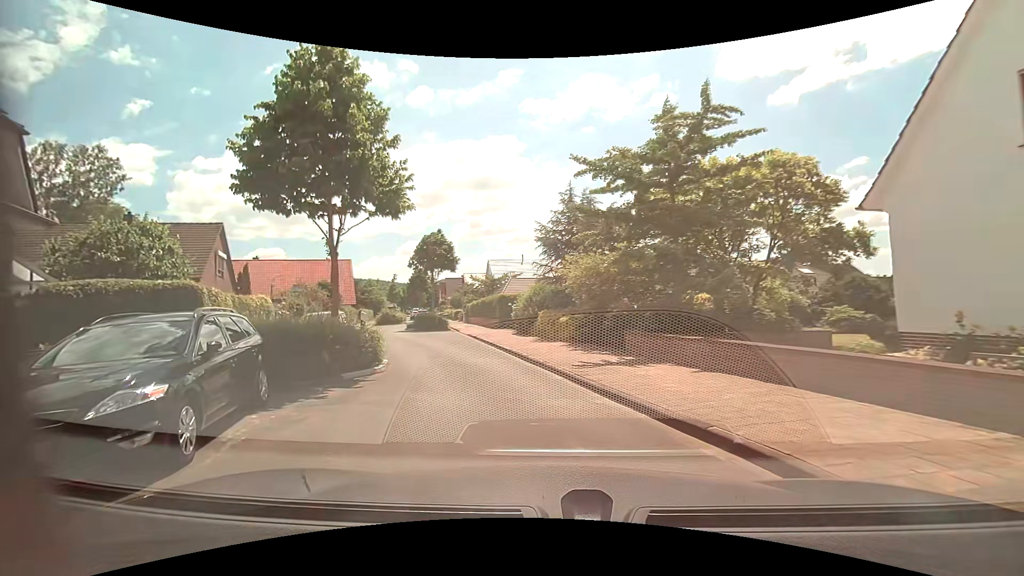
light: Day
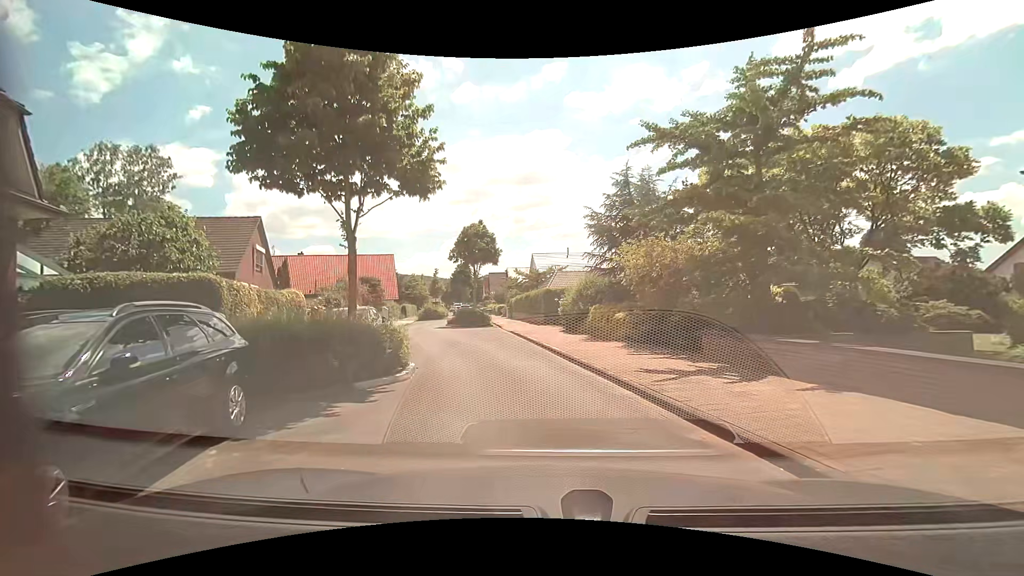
(-0.1, +2.1) m; -5°
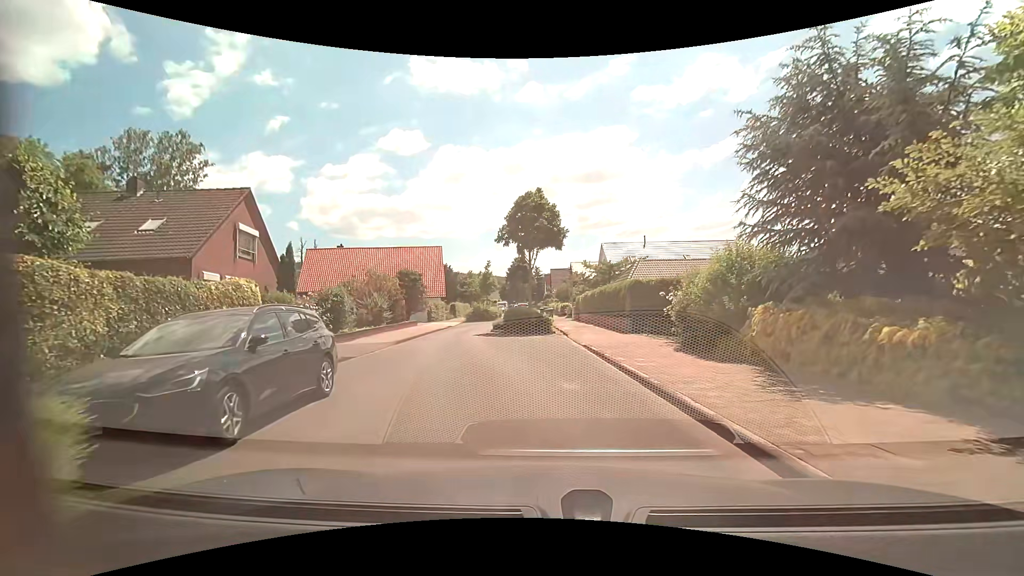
(-0.8, +9.4) m; -7°
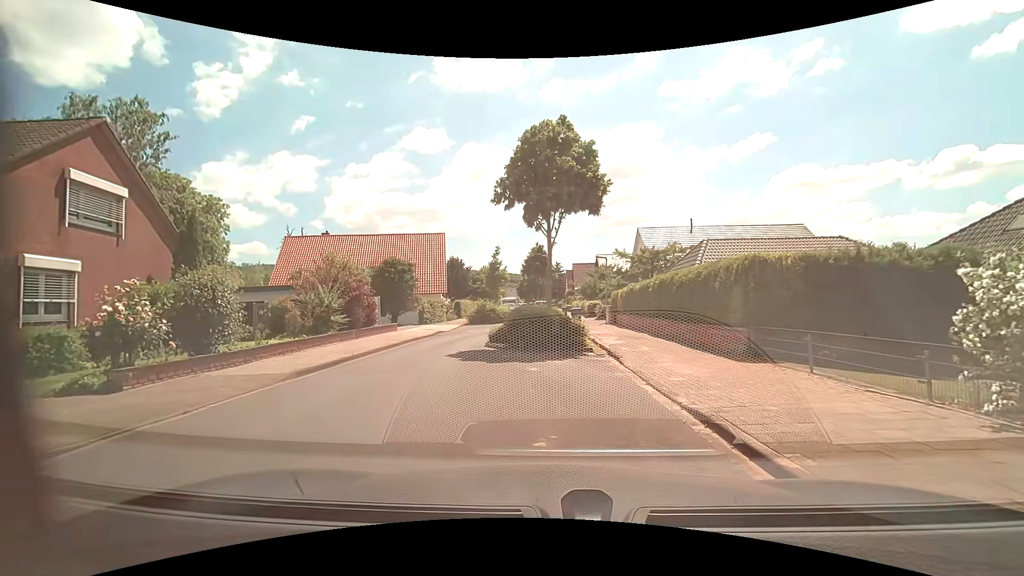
(-0.2, +9.7) m; -4°
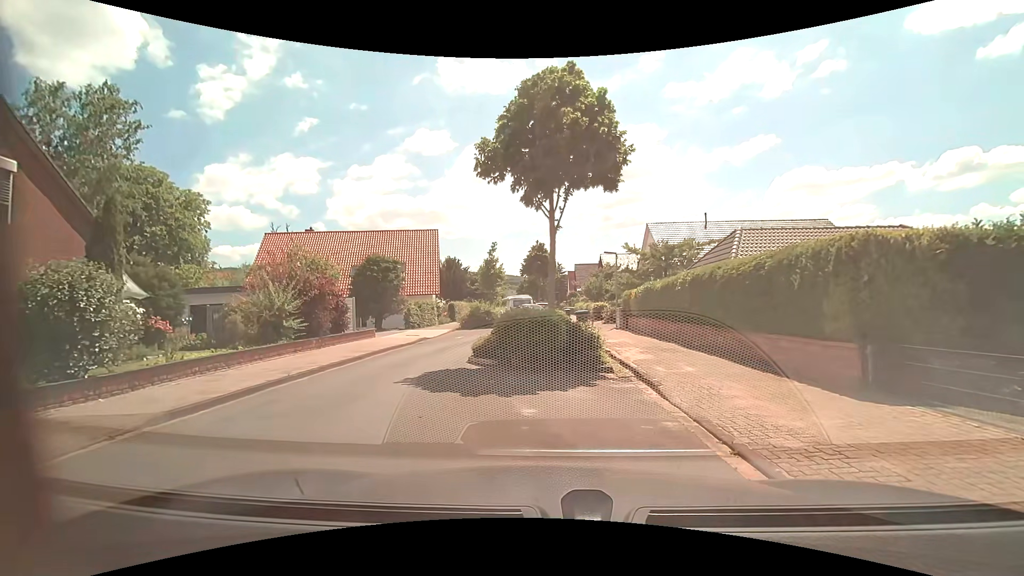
(+0.1, +3.7) m; 0°
(-2, +10) (-2, +19) (0, +29) (+1, +39) (-1, +49) (-2, +59) (-3, +69) (-3, +79) (-2, +89) (0, +99) m
